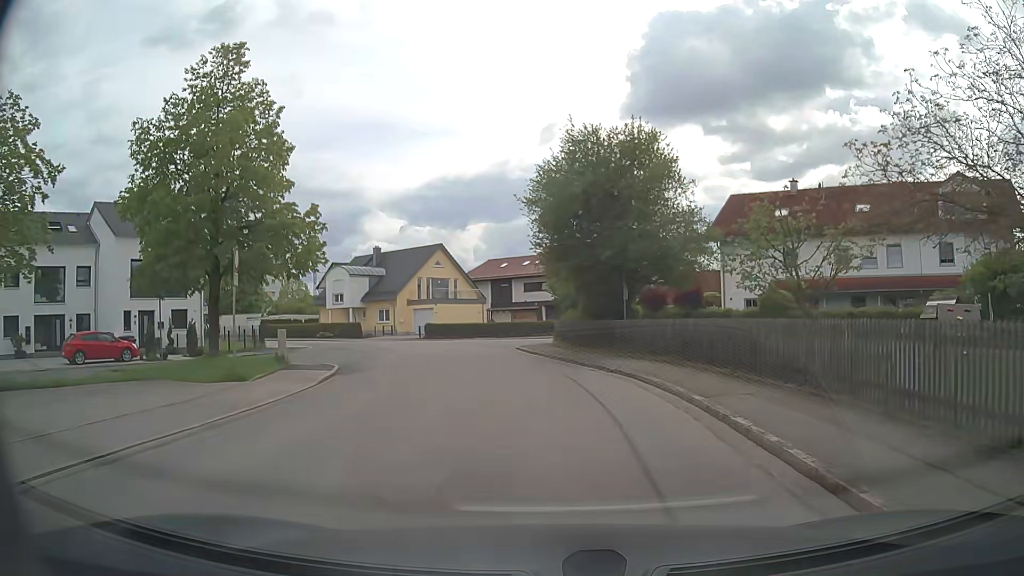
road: residential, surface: asphalt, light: Day
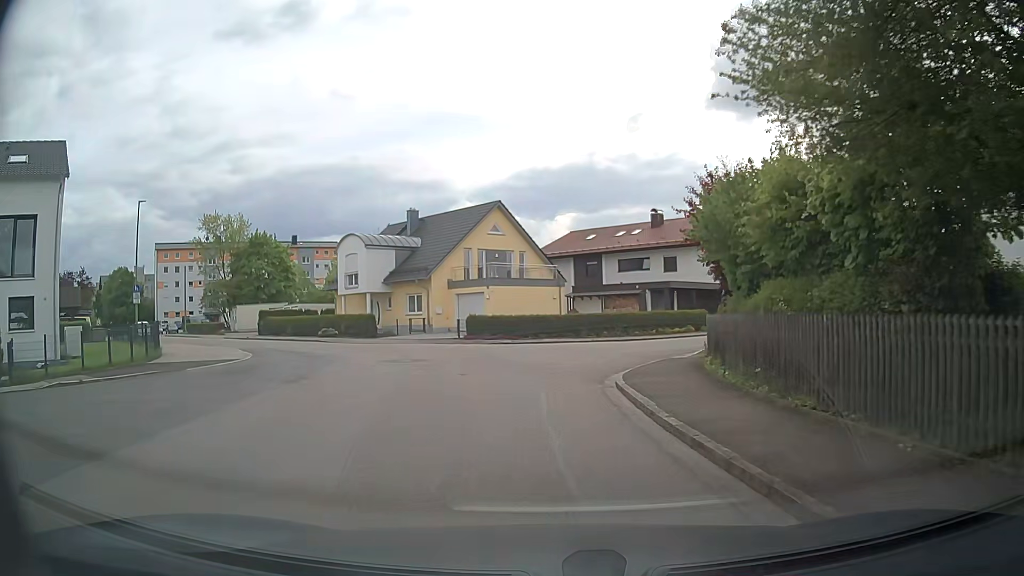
(-0.6, +19.6) m; -7°
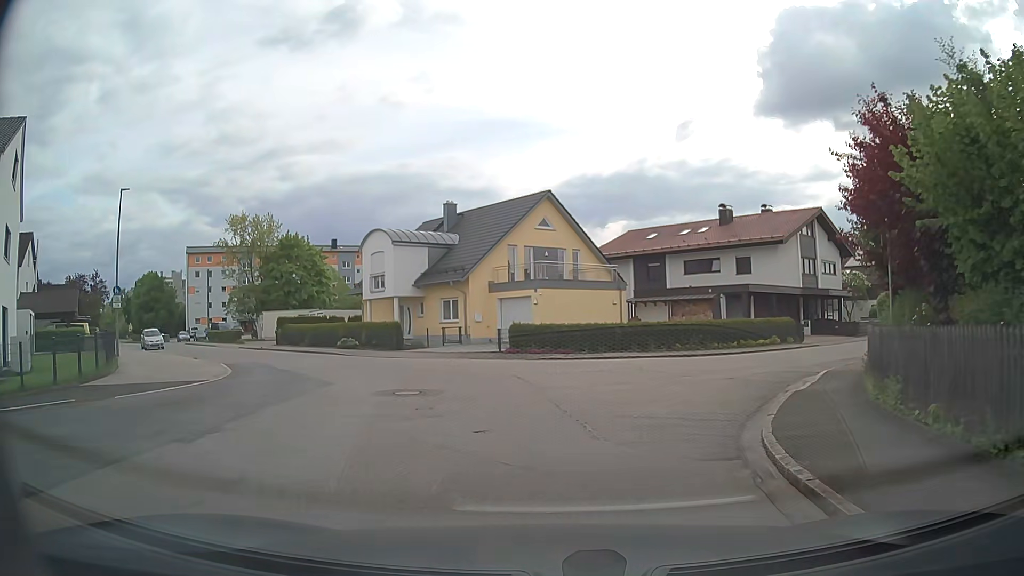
(-0.3, +6.2) m; -3°
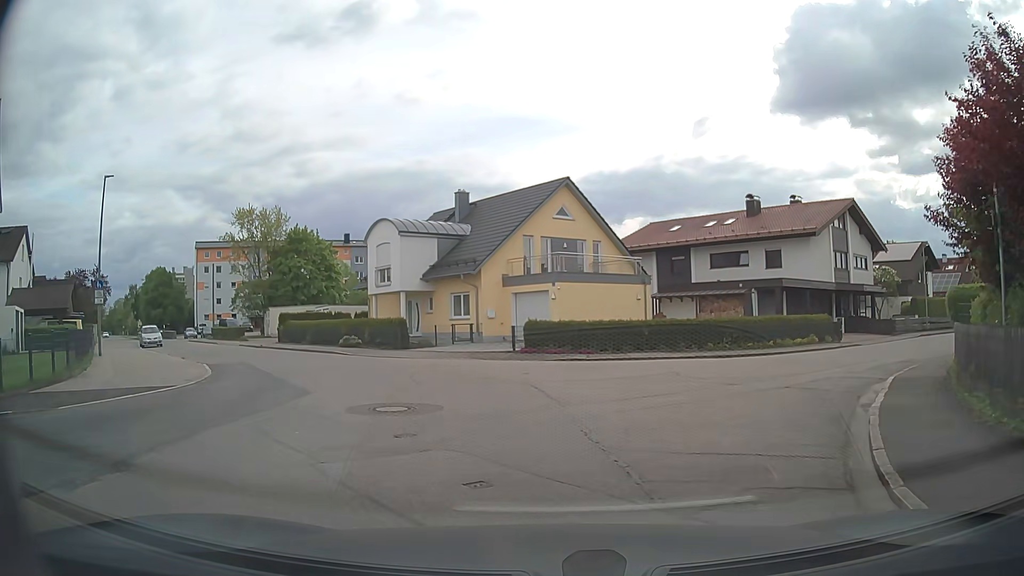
(-0.1, +2.6) m; -2°
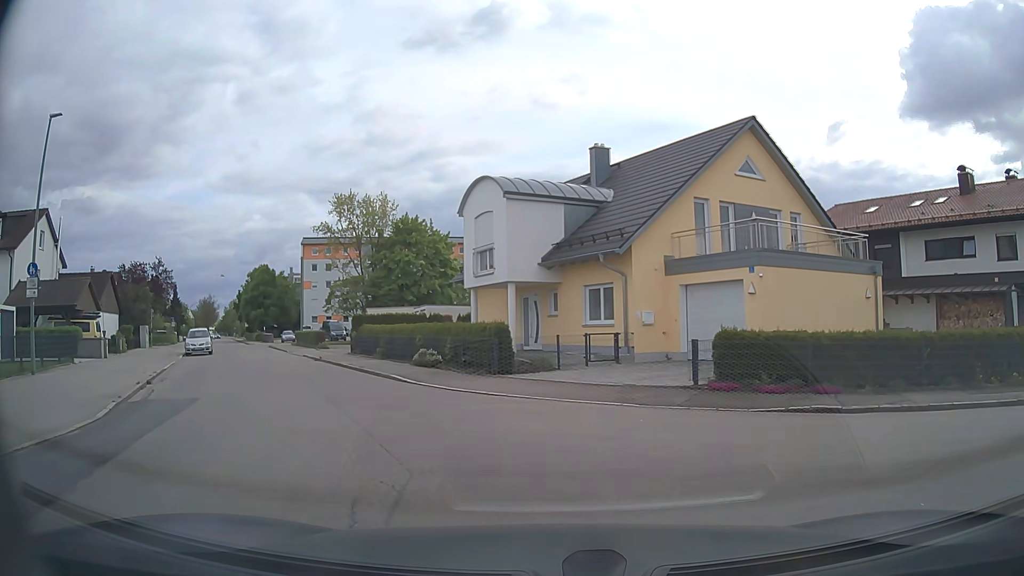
(-1.2, +12.0) m; -13°
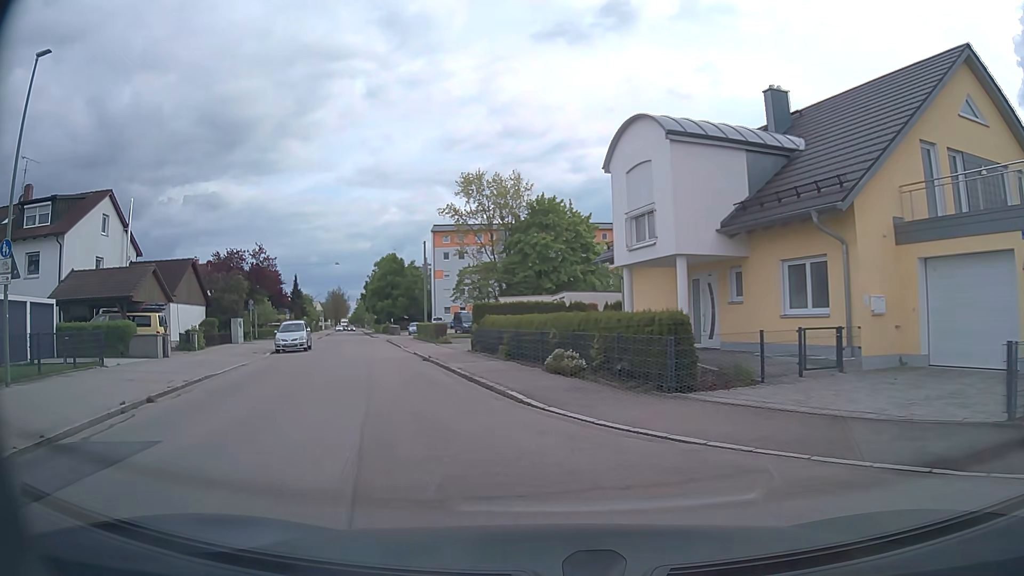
(-0.6, +6.6) m; -11°
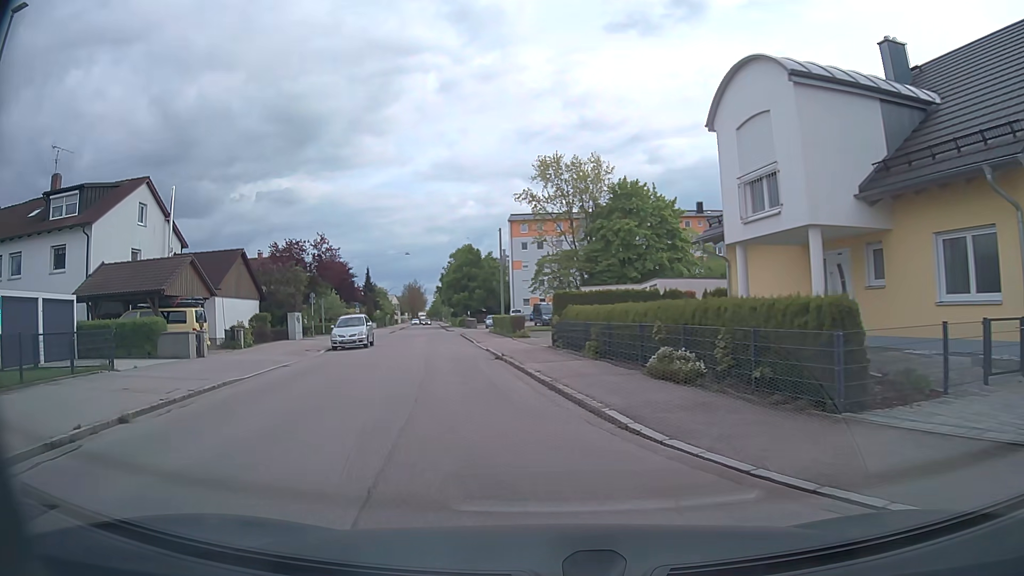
(-0.2, +3.7) m; -7°
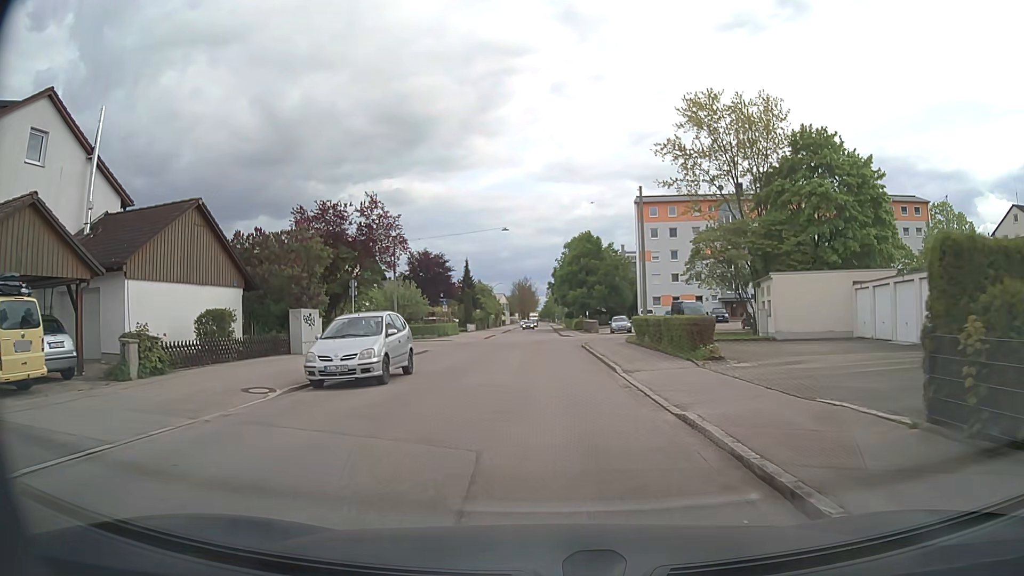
(-2.3, +17.7) m; -9°
(0, +10) (0, +20) (0, +30) (+1, +40) (+8, +46) (+18, +48) (+28, +48) (+38, +48) (+48, +49) (+58, +49) m
